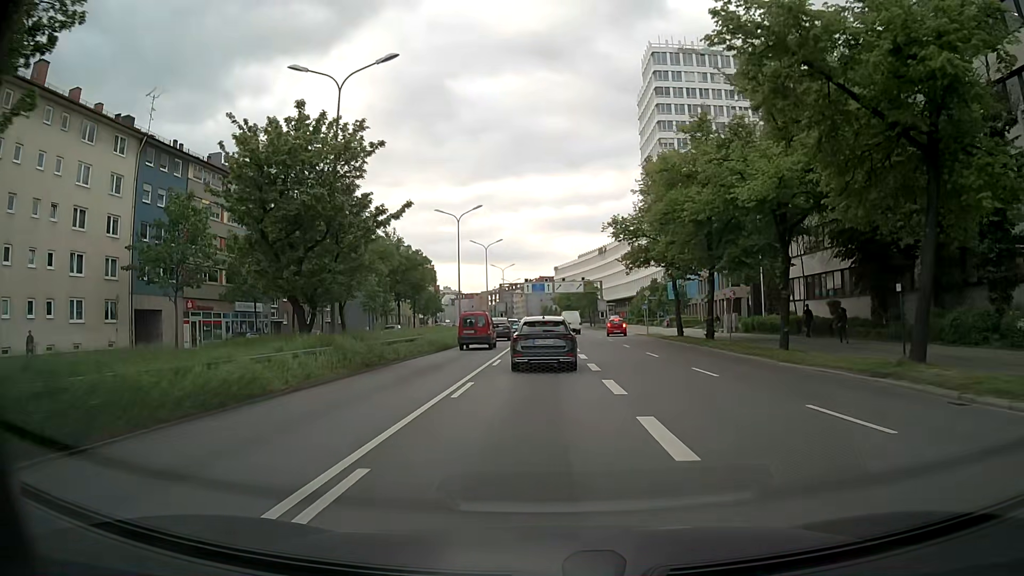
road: trunk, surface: asphalt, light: Day
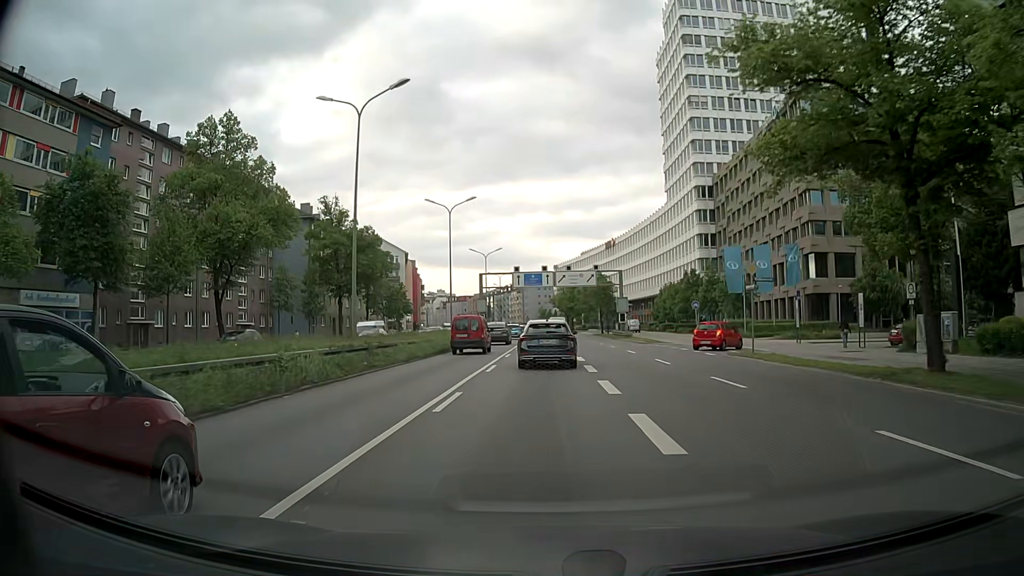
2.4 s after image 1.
(+0.1, +30.0) m; 0°
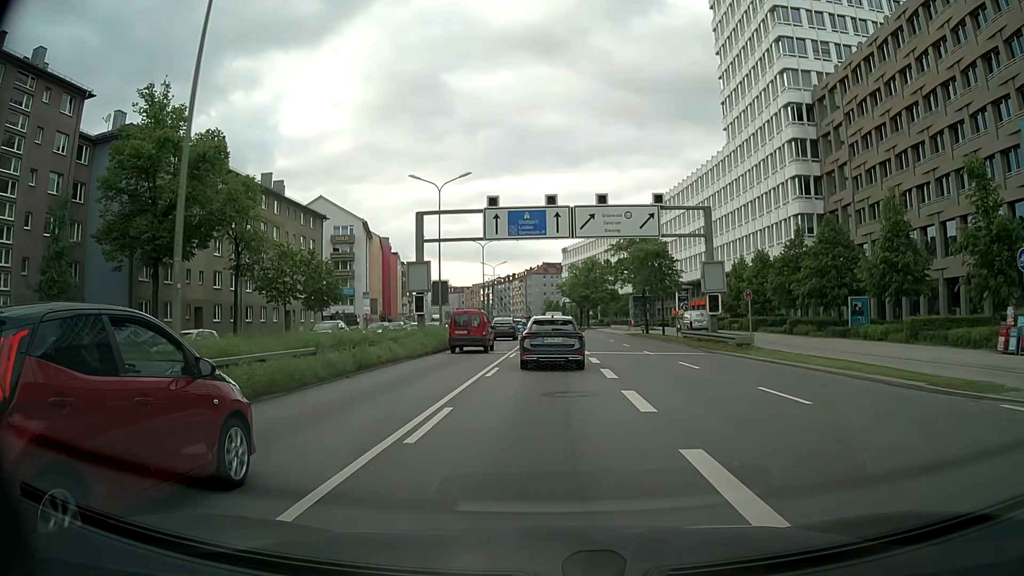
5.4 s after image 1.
(+0.1, +39.1) m; 0°
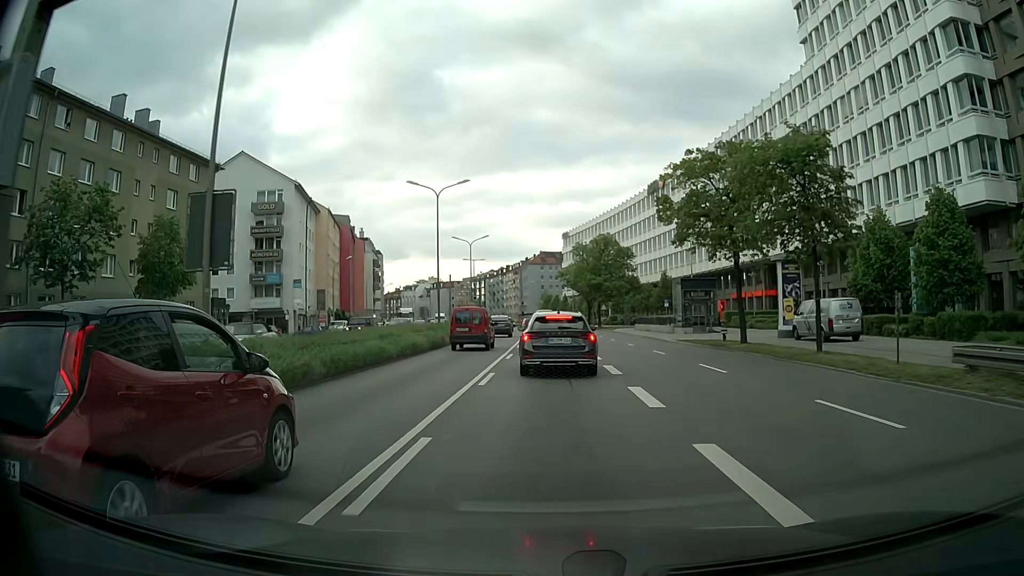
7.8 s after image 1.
(0.0, +29.8) m; 0°
(0, +10) (0, +20) (0, +30) (0, +40) (0, +50) (0, +60) (-1, +70) (-1, +80) (-3, +90) (-4, +100) m
